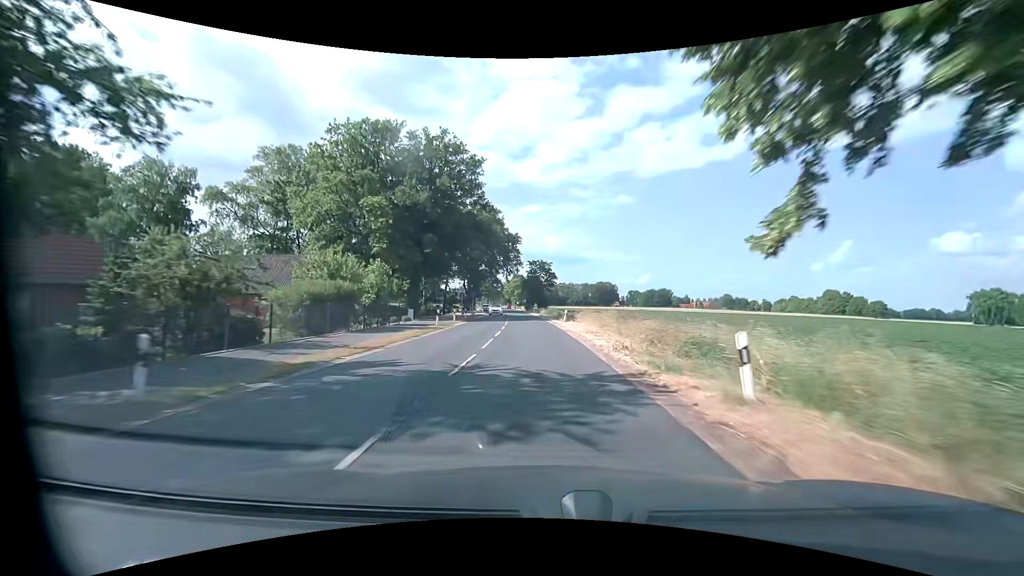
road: secondary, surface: asphalt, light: Day
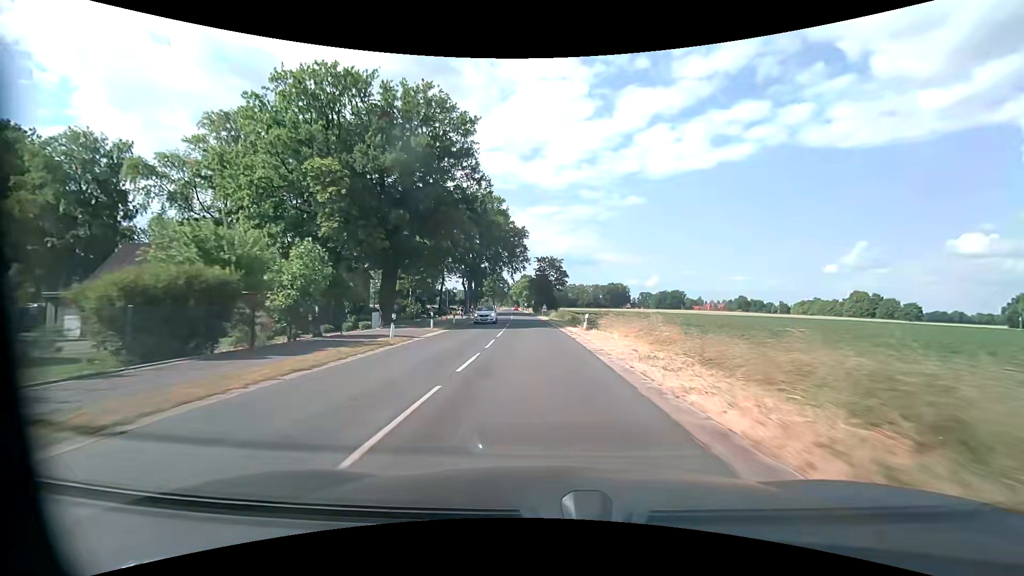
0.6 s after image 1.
(-0.1, +11.3) m; -1°
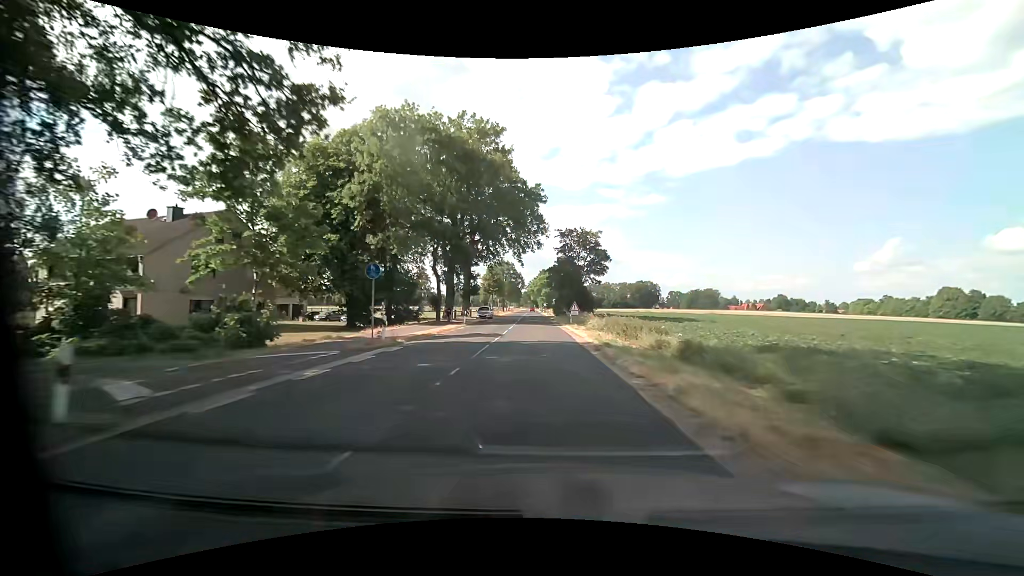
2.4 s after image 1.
(-0.7, +33.8) m; -2°
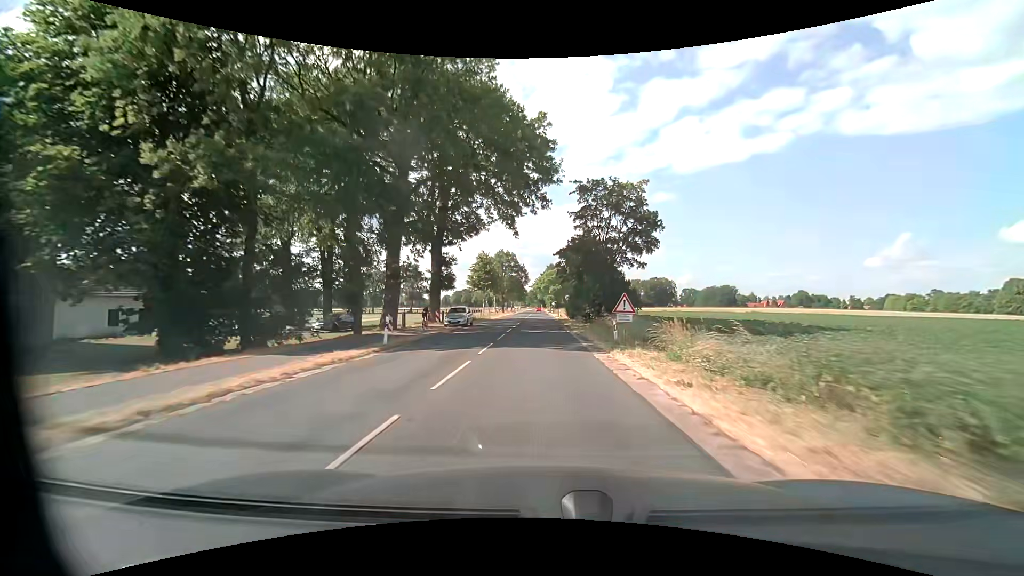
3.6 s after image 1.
(-0.2, +22.5) m; -1°
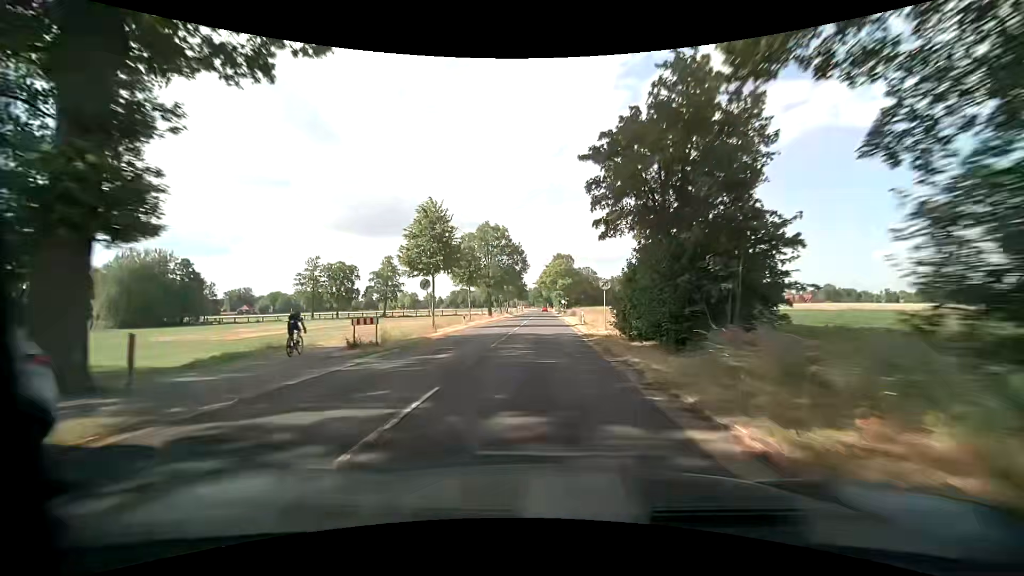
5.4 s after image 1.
(-0.1, +33.8) m; 0°
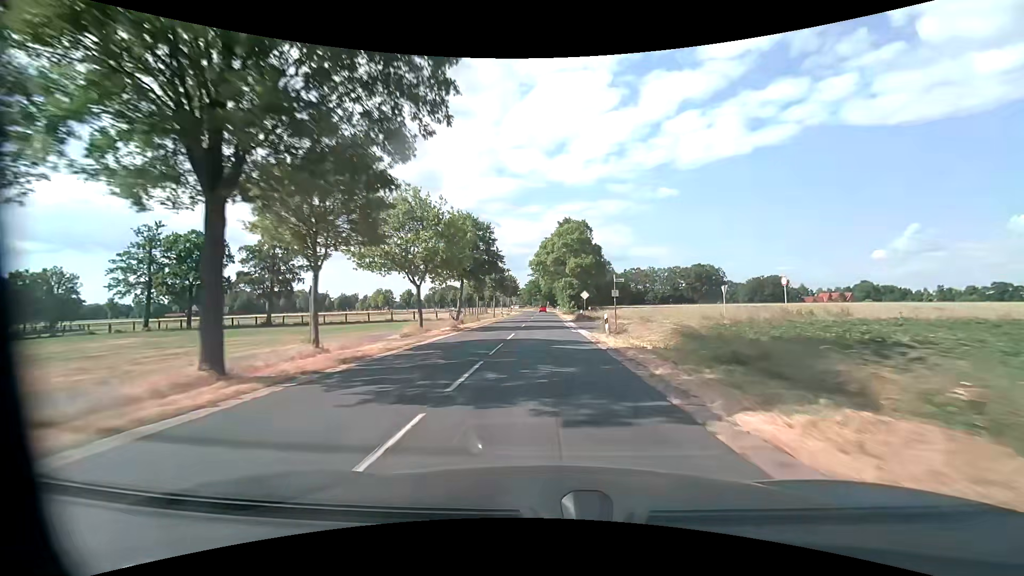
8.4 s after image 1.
(-0.3, +56.4) m; 0°
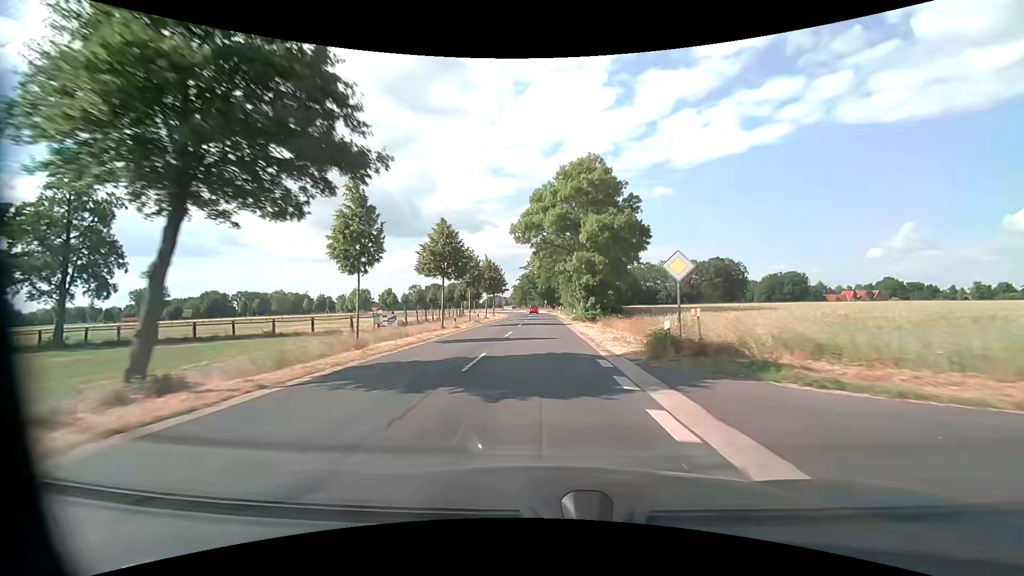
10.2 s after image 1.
(+0.3, +33.8) m; +1°
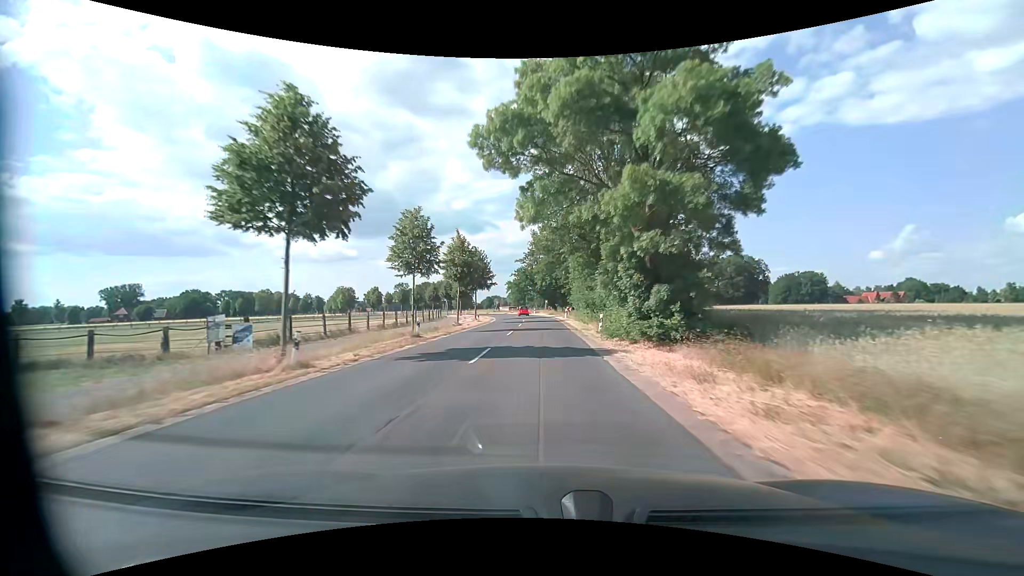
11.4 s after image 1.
(-0.1, +22.5) m; 0°
(0, +10) (0, +20) (0, +30) (0, +40) (-1, +50) (-1, +60) (-2, +70) (-3, +80) (-5, +90) (-7, +99) m
